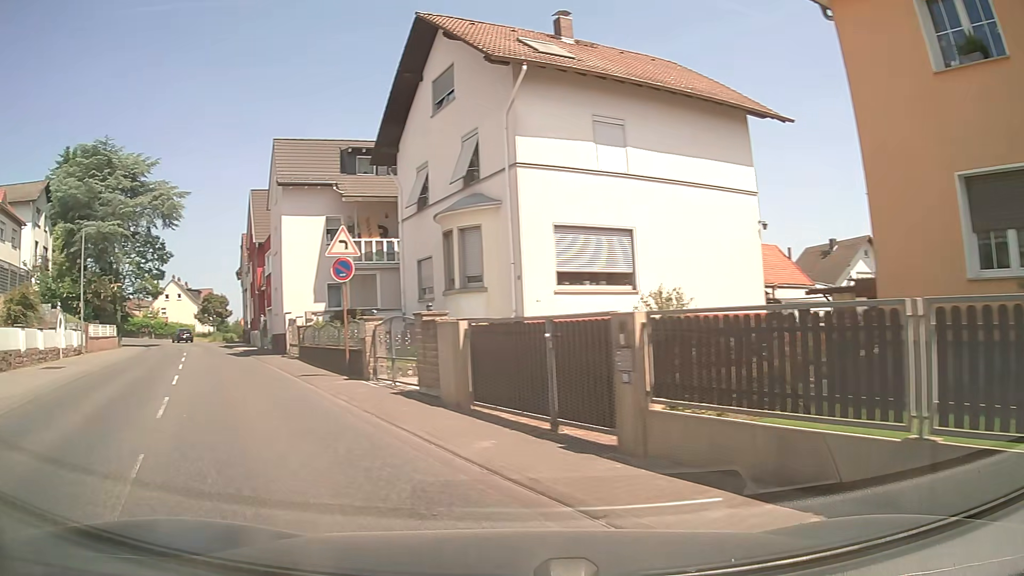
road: secondary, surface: asphalt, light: Day
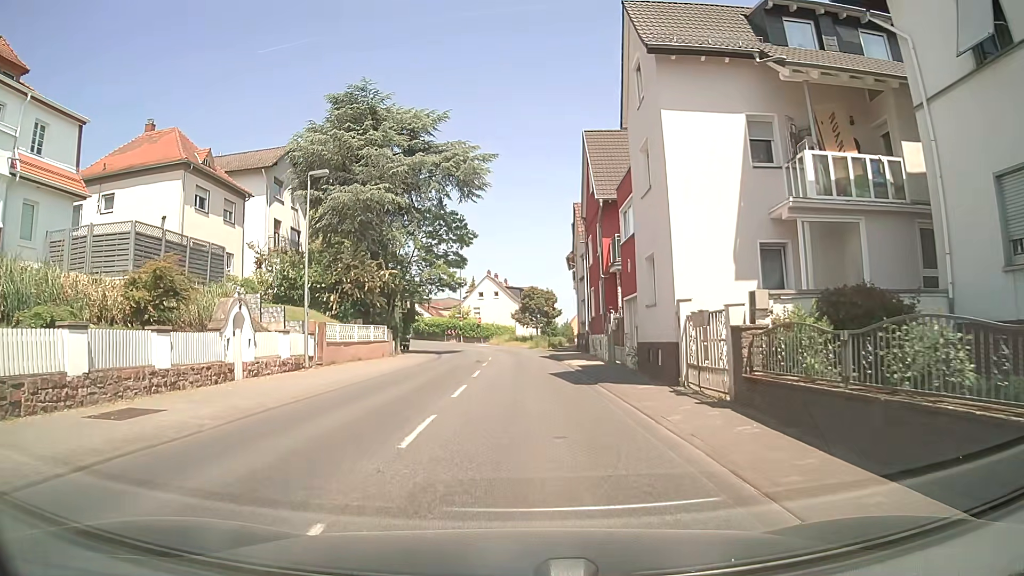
(-5.7, +14.2) m; -28°
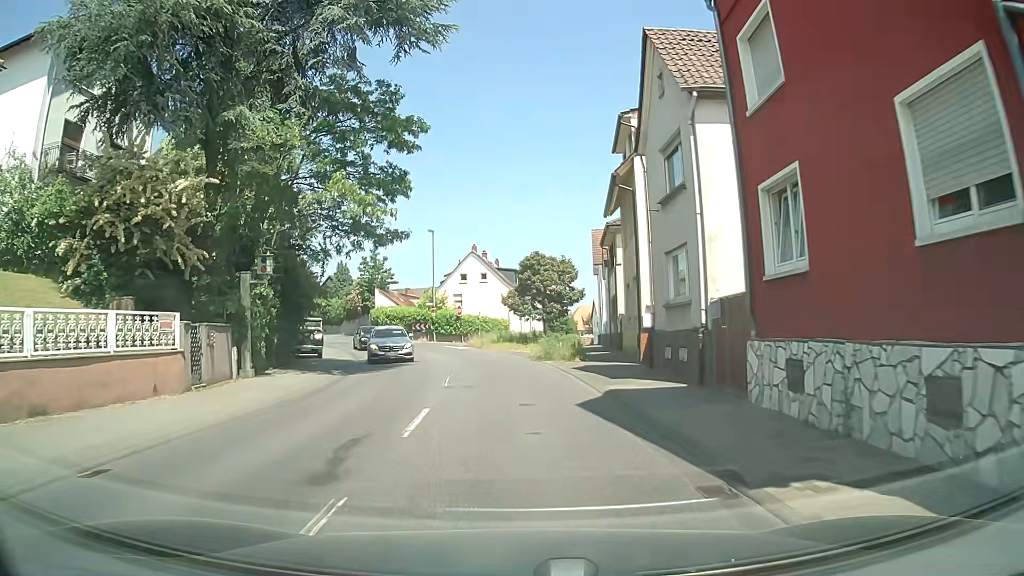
(-0.2, +24.1) m; -1°
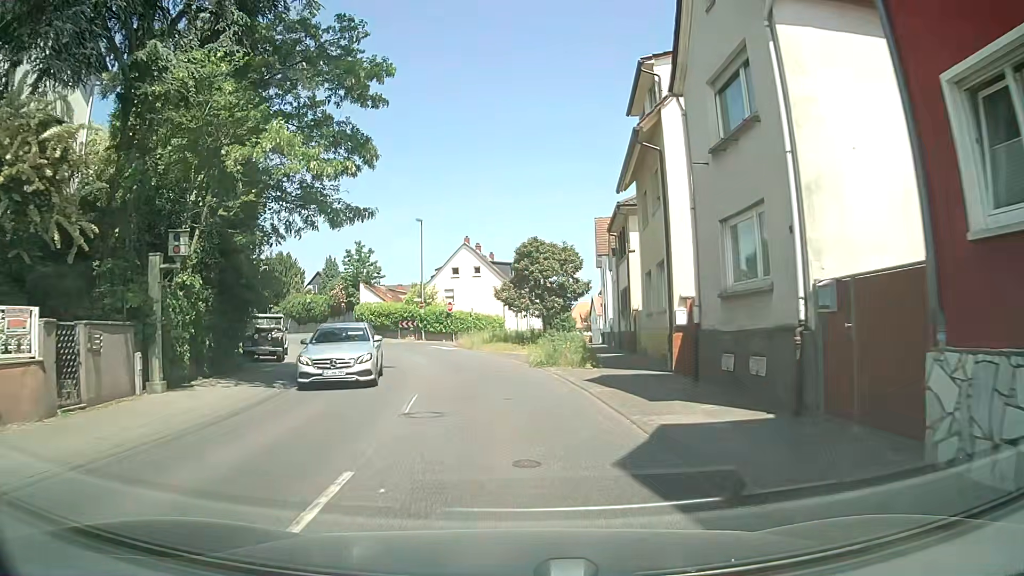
(0.0, +5.0) m; 0°
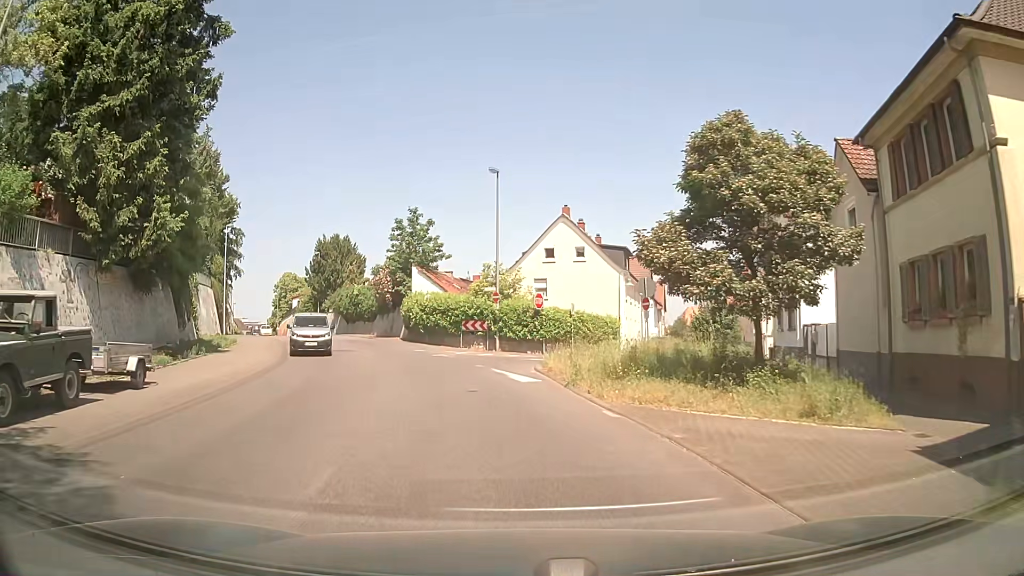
(-0.7, +19.5) m; -7°
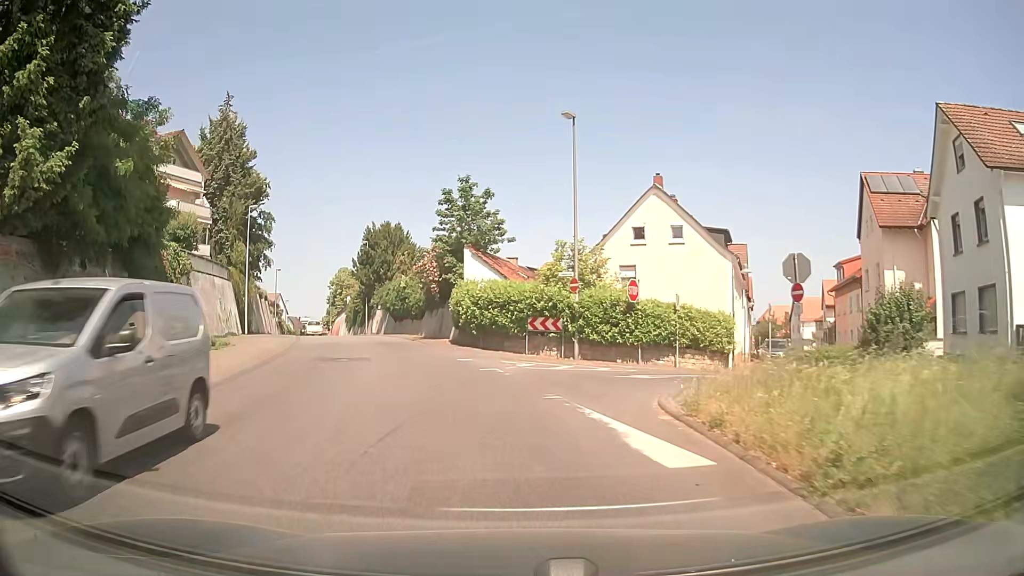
(-0.4, +10.2) m; -5°
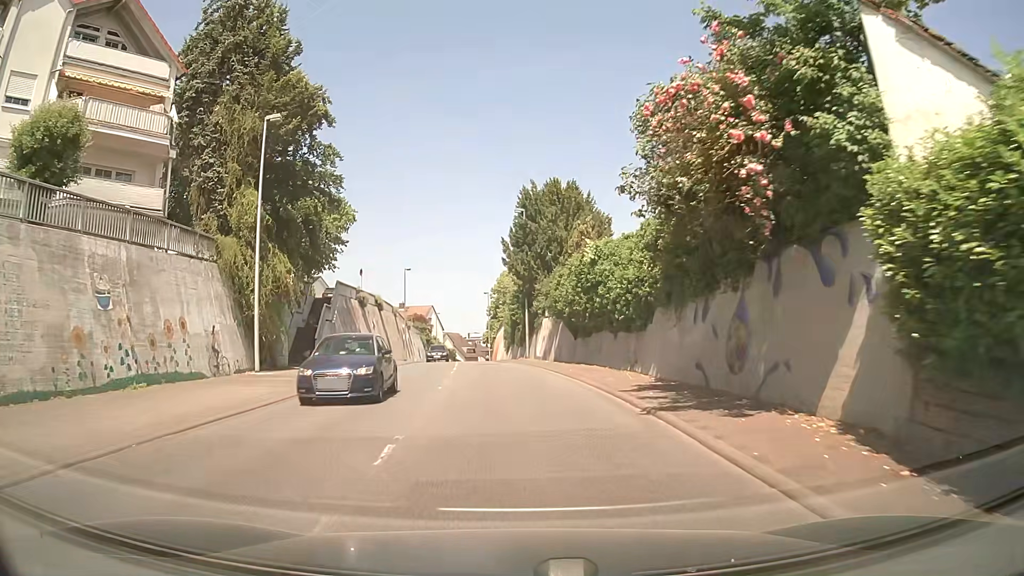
(-5.0, +28.6) m; -16°
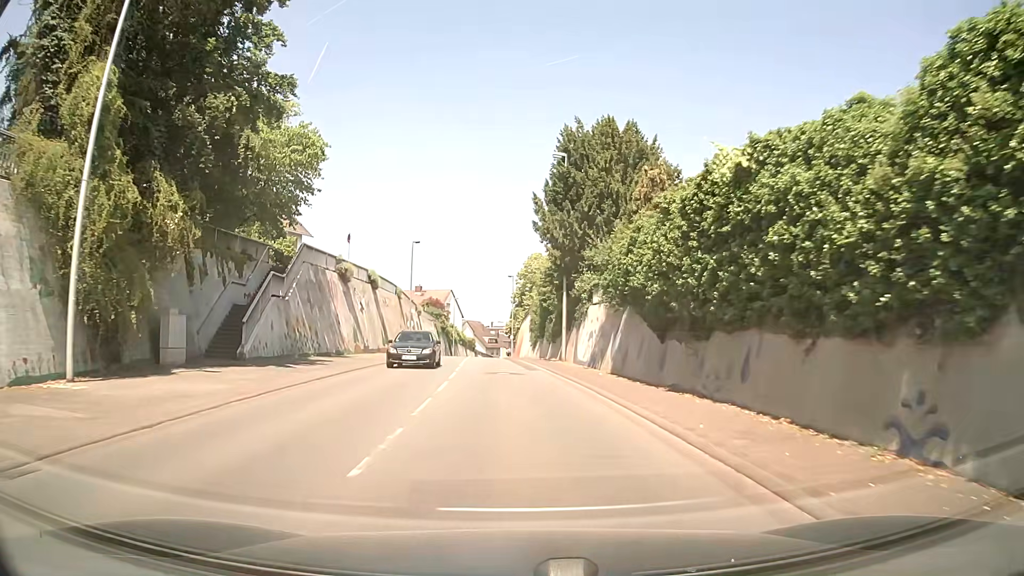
(-0.3, +13.4) m; -1°
(0, +10) (-1, +20) (-1, +30) (-2, +40) (-3, +50) (-3, +60) (-4, +70) (-5, +80) (-5, +90) (-6, +100) m
